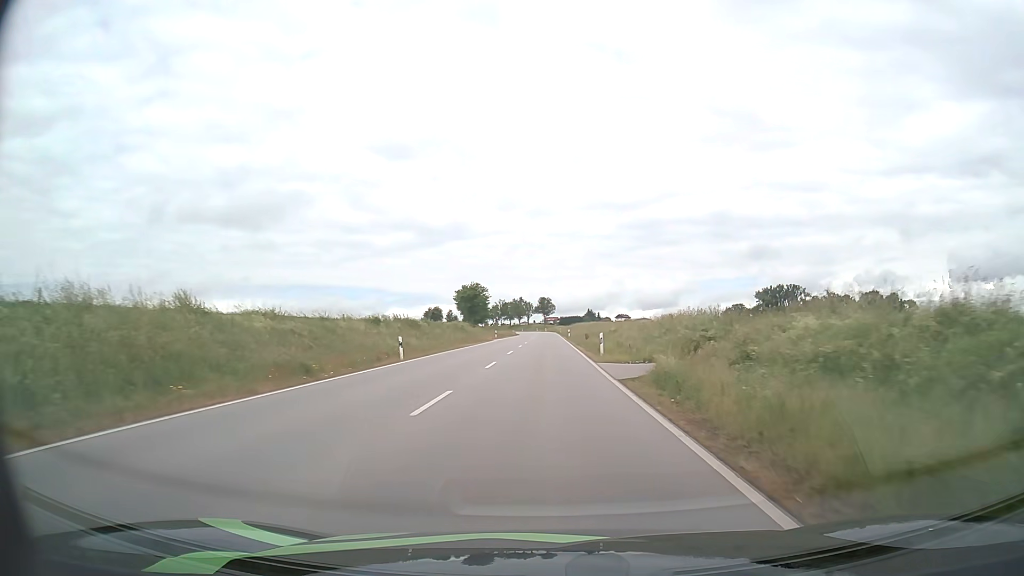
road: secondary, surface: asphalt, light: Day
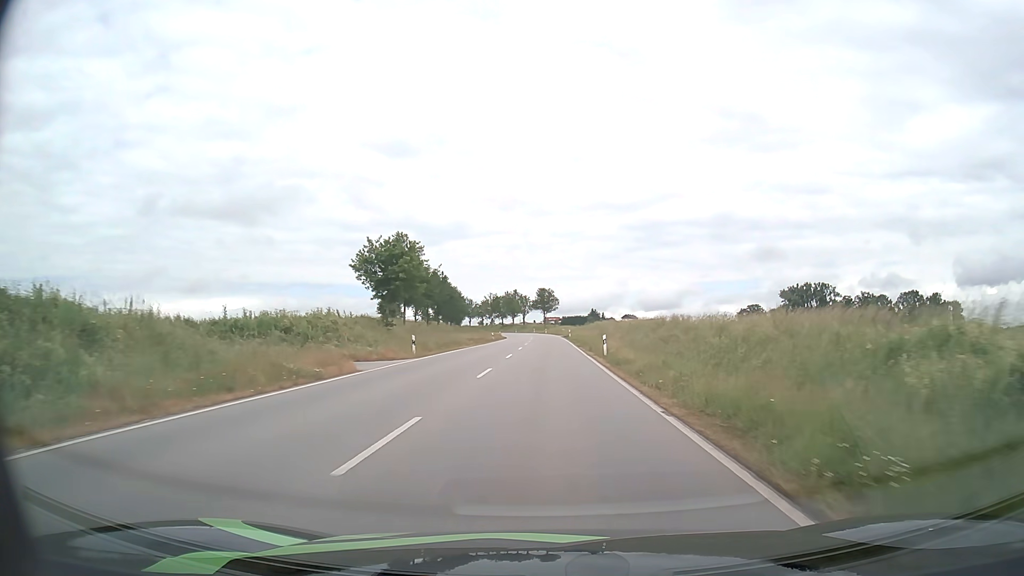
(-0.2, +52.4) m; 0°
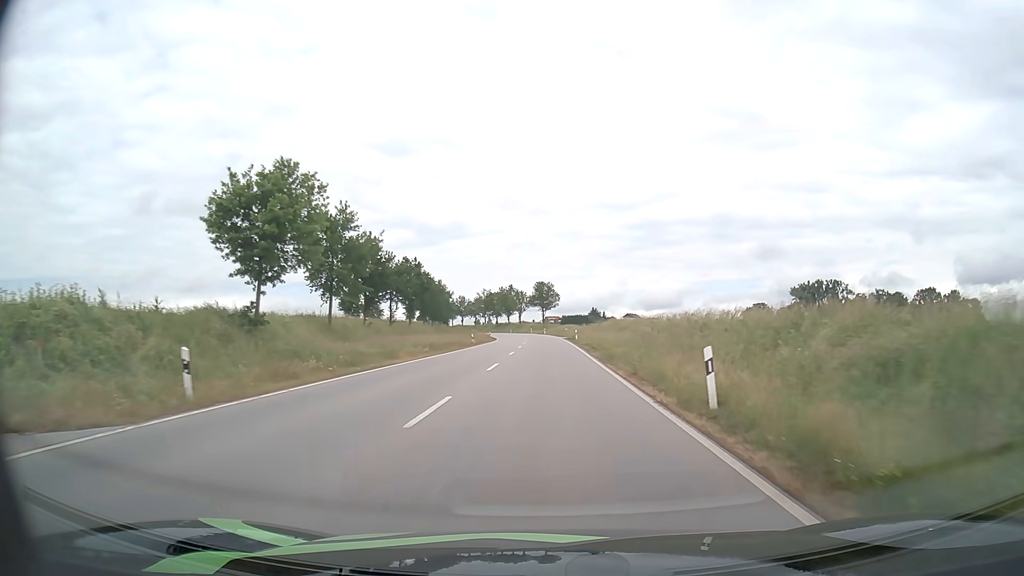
(0.0, +21.2) m; 0°
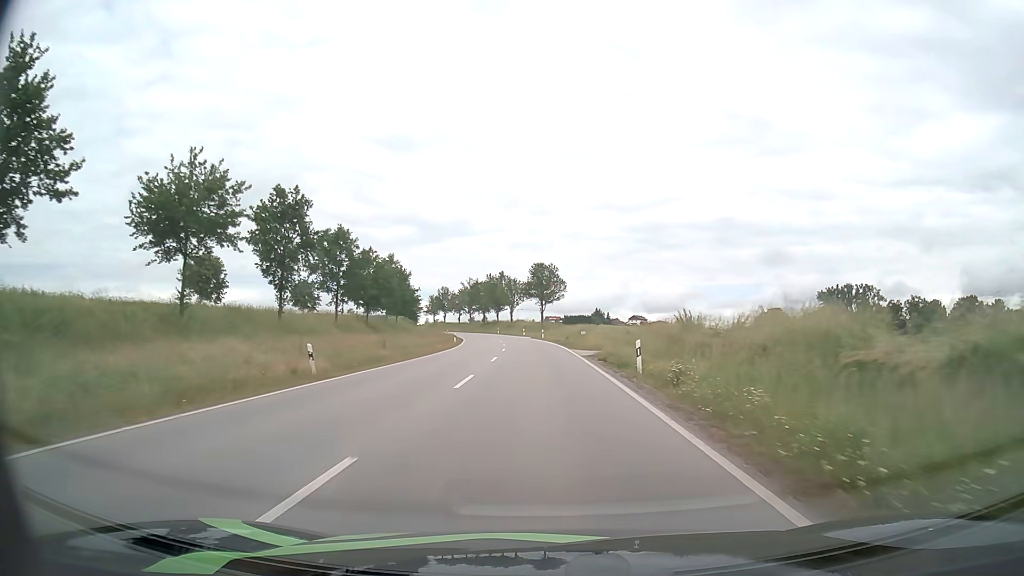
(-0.1, +42.2) m; 0°
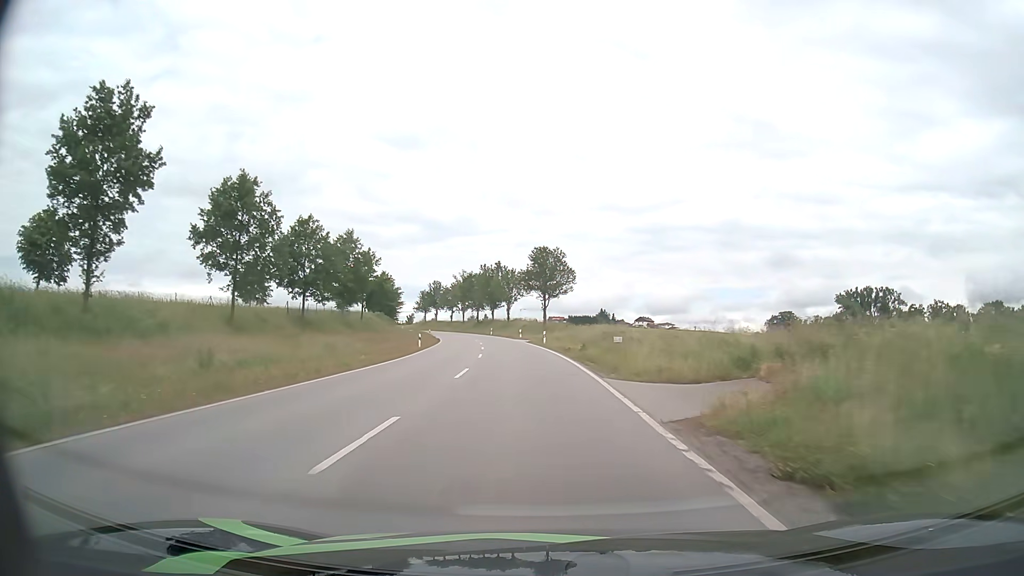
(0.0, +20.9) m; 0°
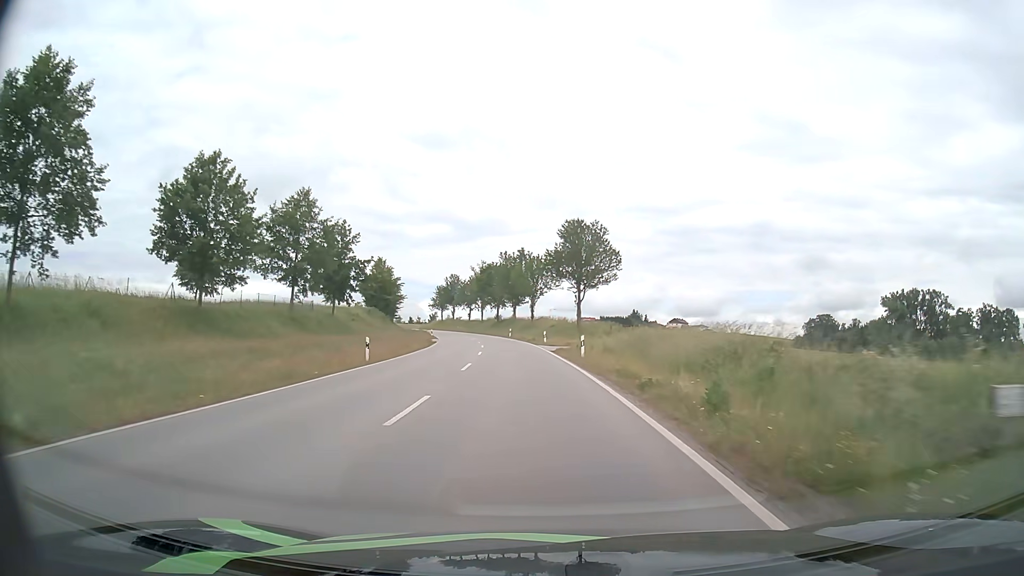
(-0.3, +21.0) m; -2°
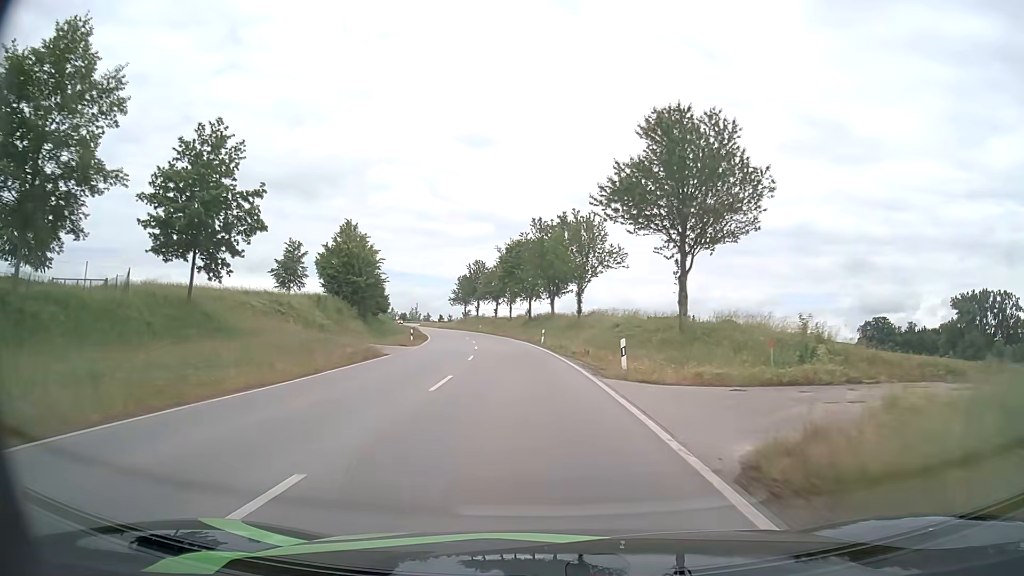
(-1.1, +31.6) m; -4°
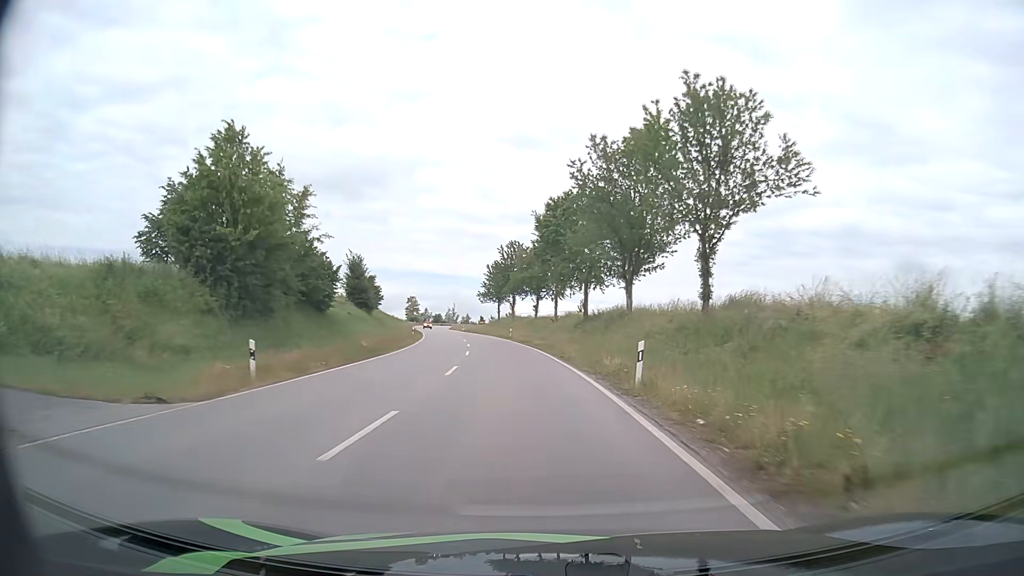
(-1.2, +31.7) m; -4°
(0, +10) (-1, +20) (-1, +30) (-2, +40) (-4, +50) (-5, +60) (-7, +70) (-9, +79) (-11, +89) (-13, +99) m
